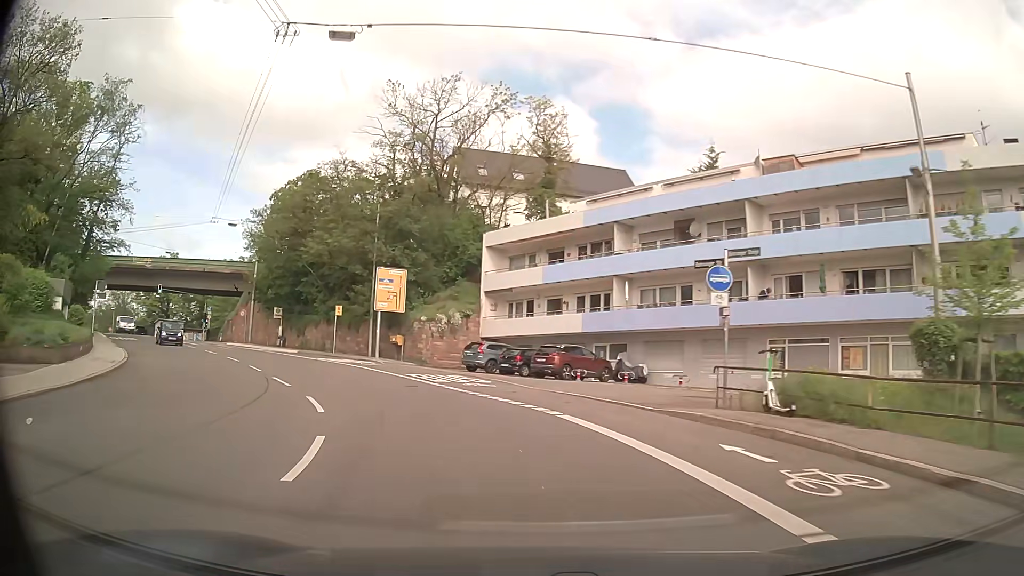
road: secondary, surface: asphalt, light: Day
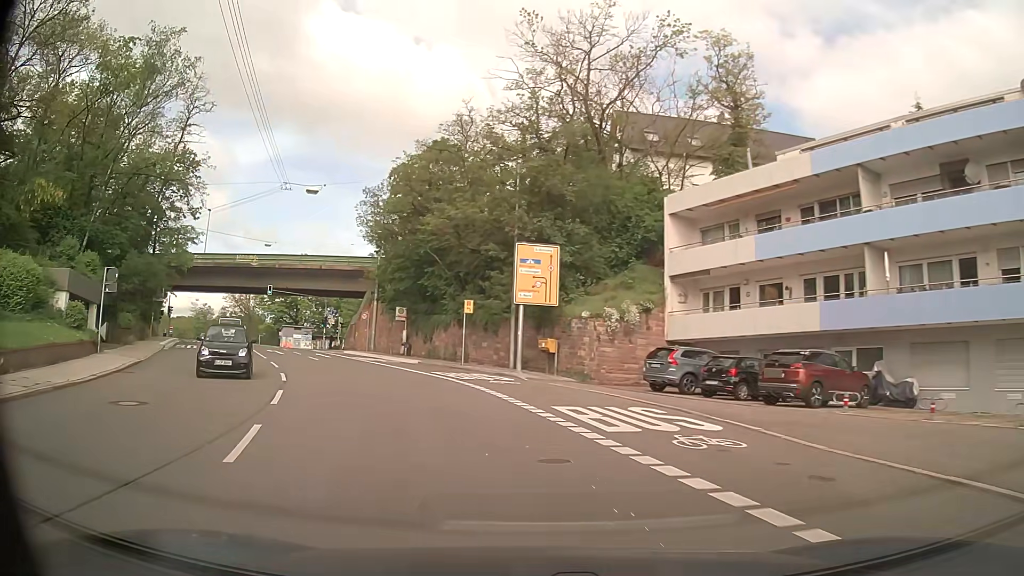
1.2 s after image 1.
(-1.4, +11.9) m; -14°
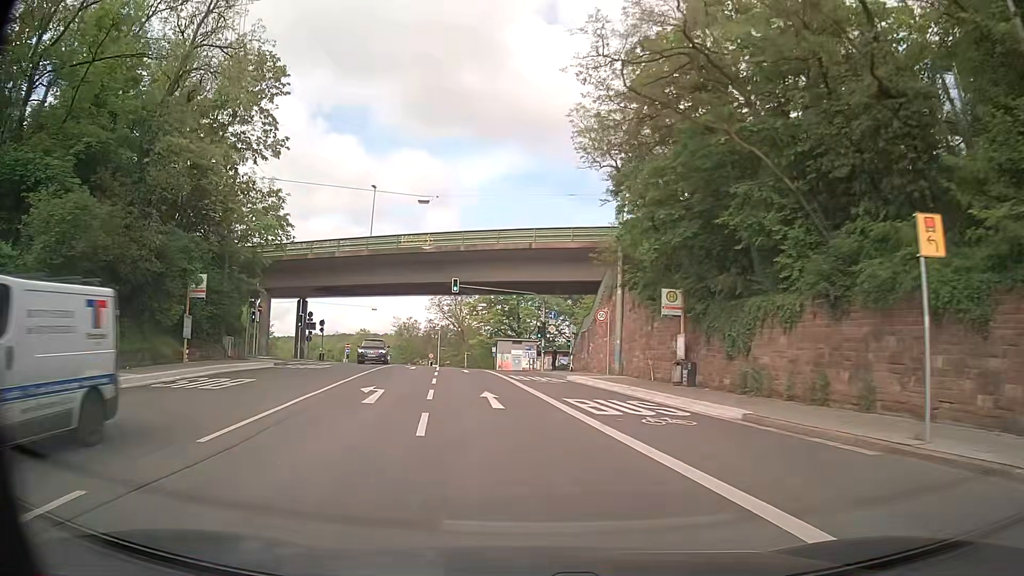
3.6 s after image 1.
(-5.0, +23.7) m; -21°
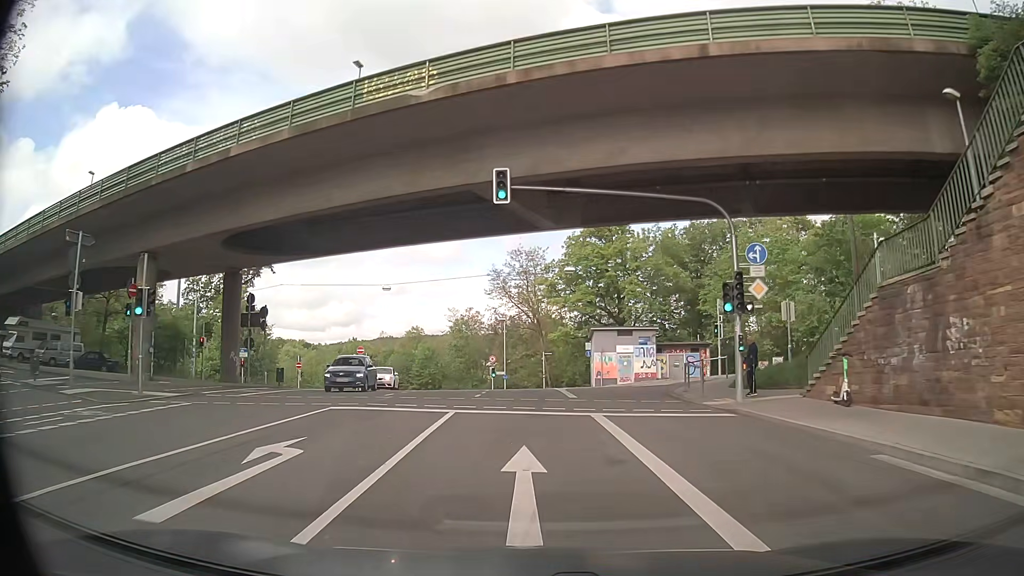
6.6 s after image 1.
(-2.6, +29.5) m; -7°
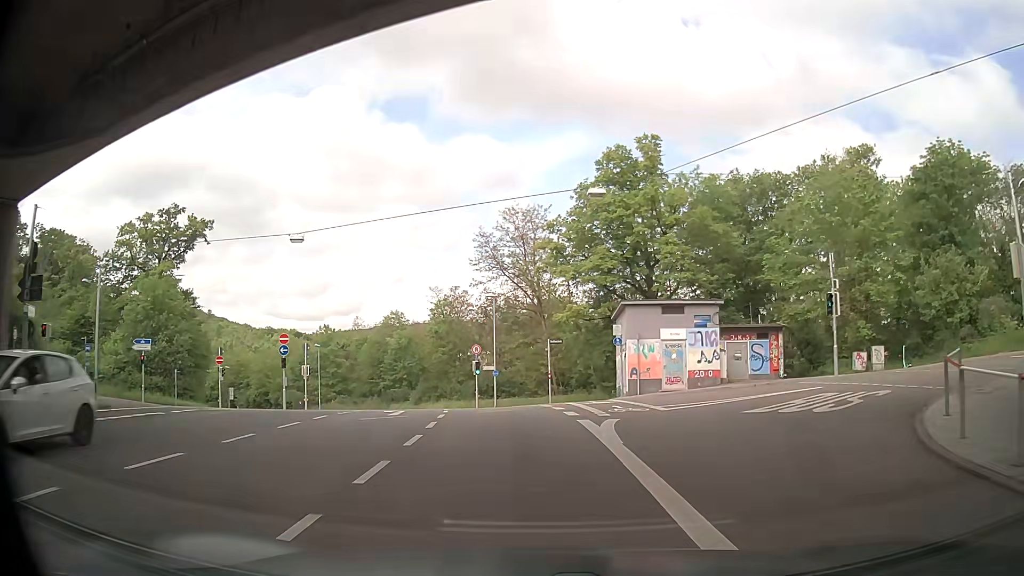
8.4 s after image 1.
(-0.1, +17.2) m; -1°
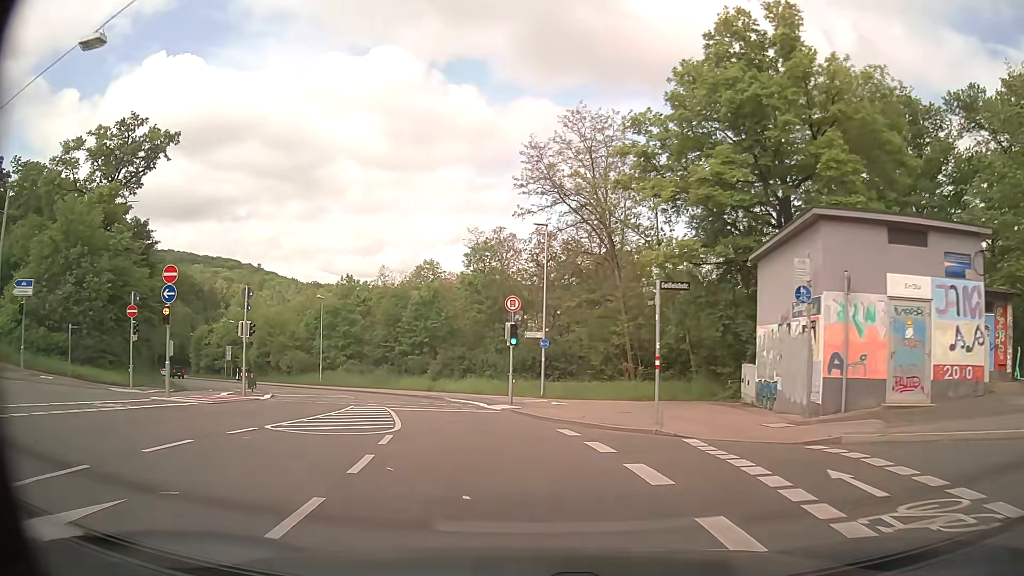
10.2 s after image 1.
(-0.1, +17.6) m; -3°
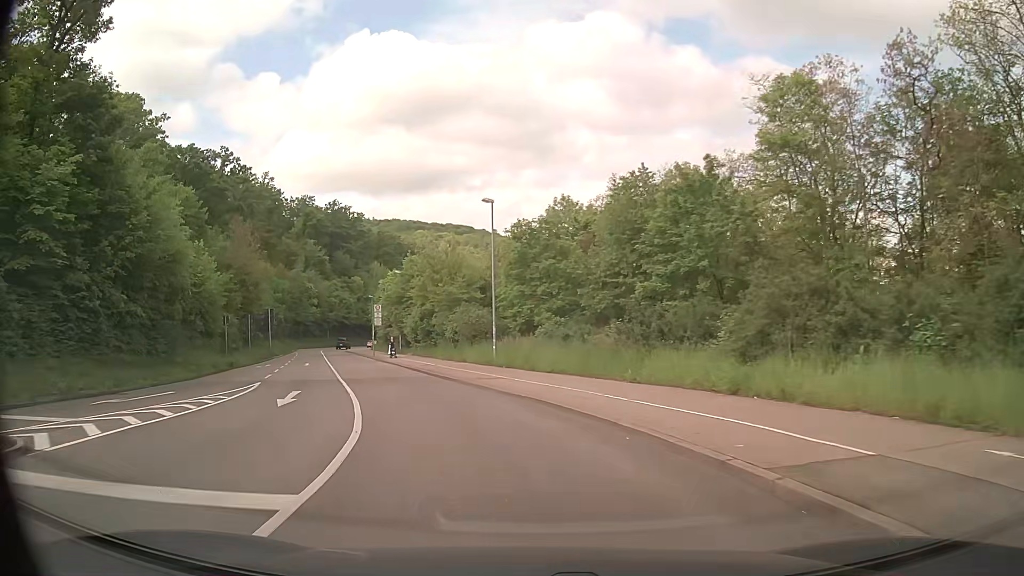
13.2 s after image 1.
(-5.1, +29.3) m; -21°
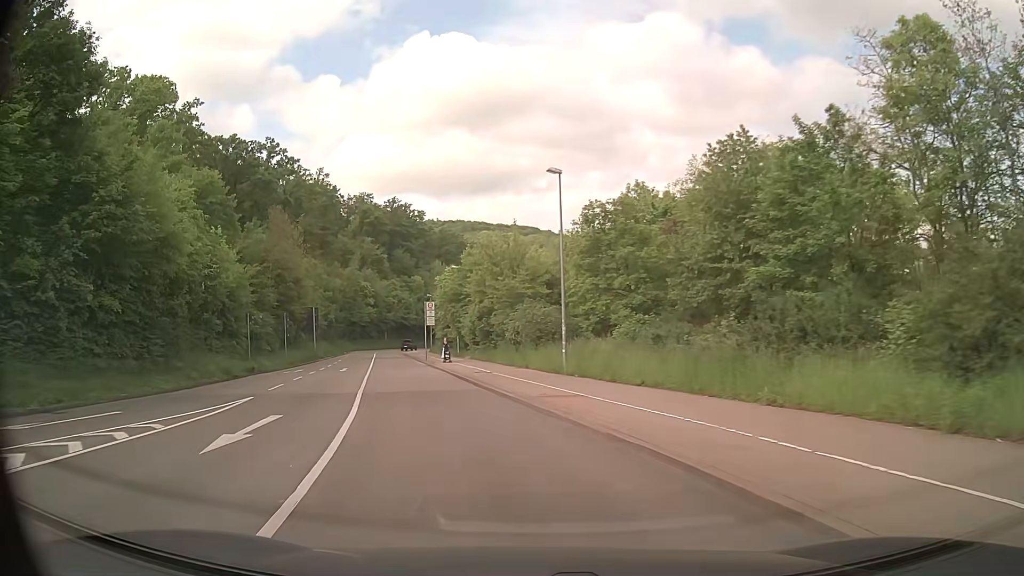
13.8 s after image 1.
(-0.3, +6.3) m; -5°
(-1, +10) (-3, +20) (-5, +29) (-8, +39) (-10, +49) (-13, +58) (-15, +68) (-18, +78) (-20, +88) (-22, +97) m
